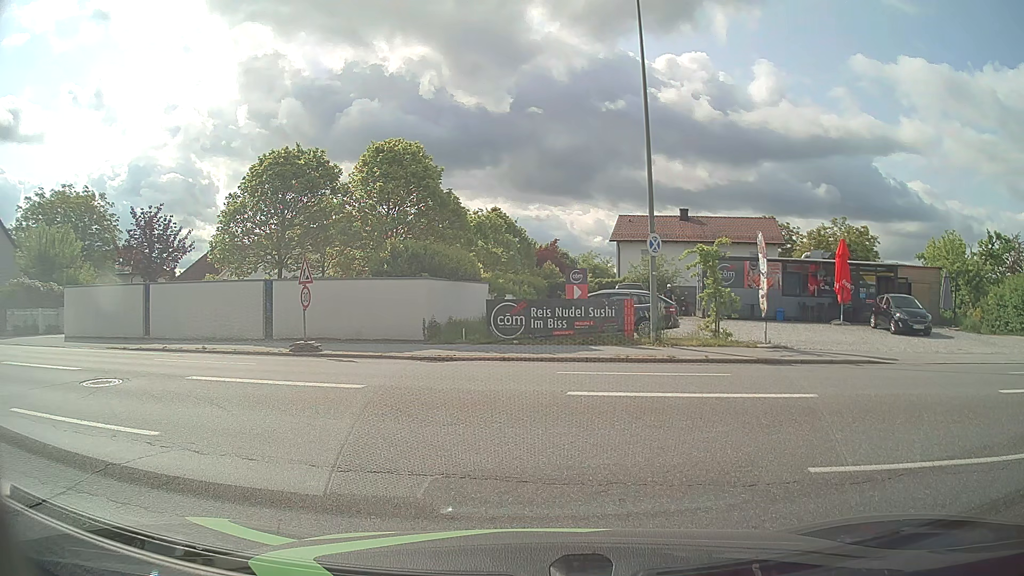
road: service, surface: paving_stones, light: Day
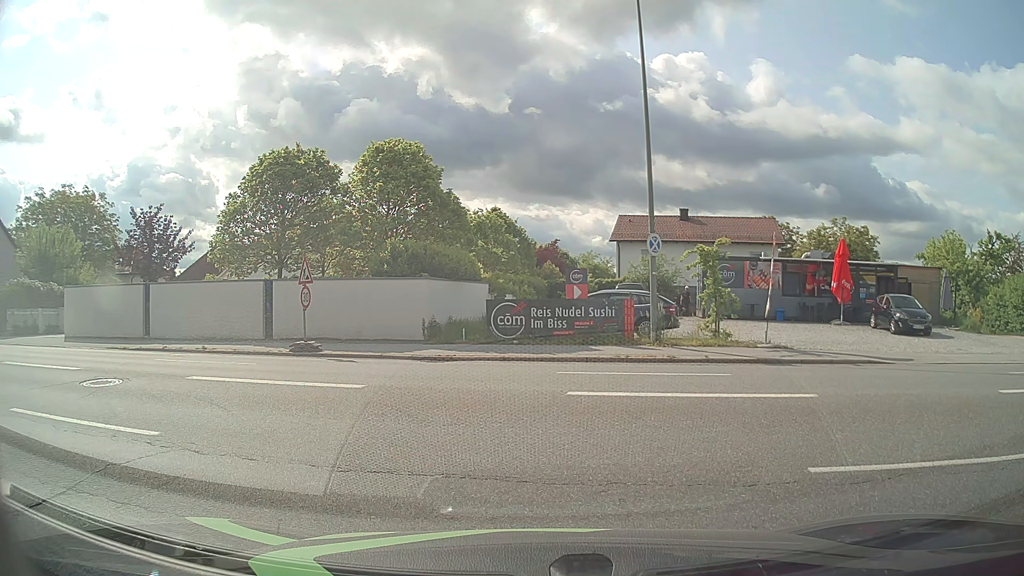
(0.0, 0.0) m; 0°
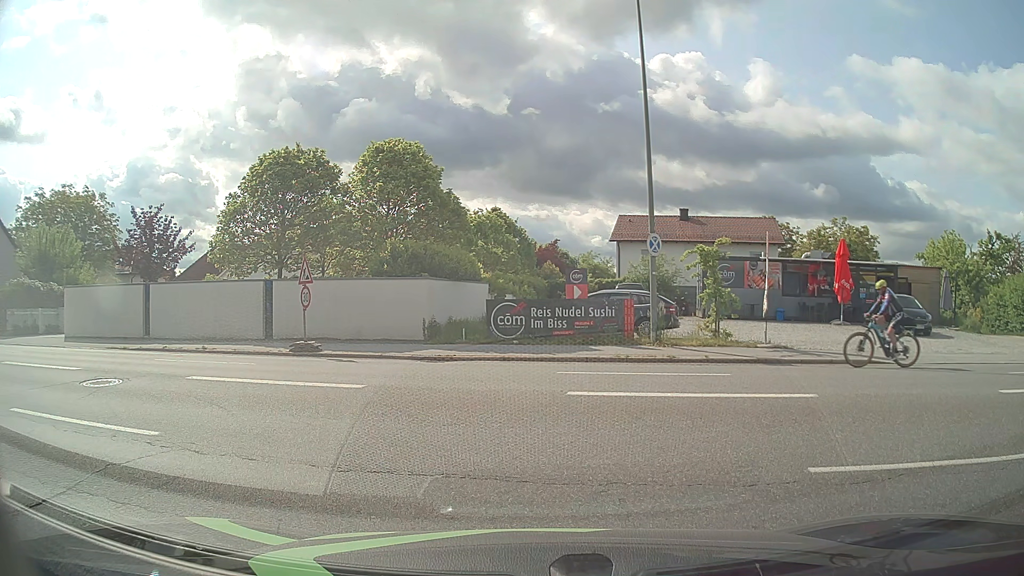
(0.0, 0.0) m; 0°
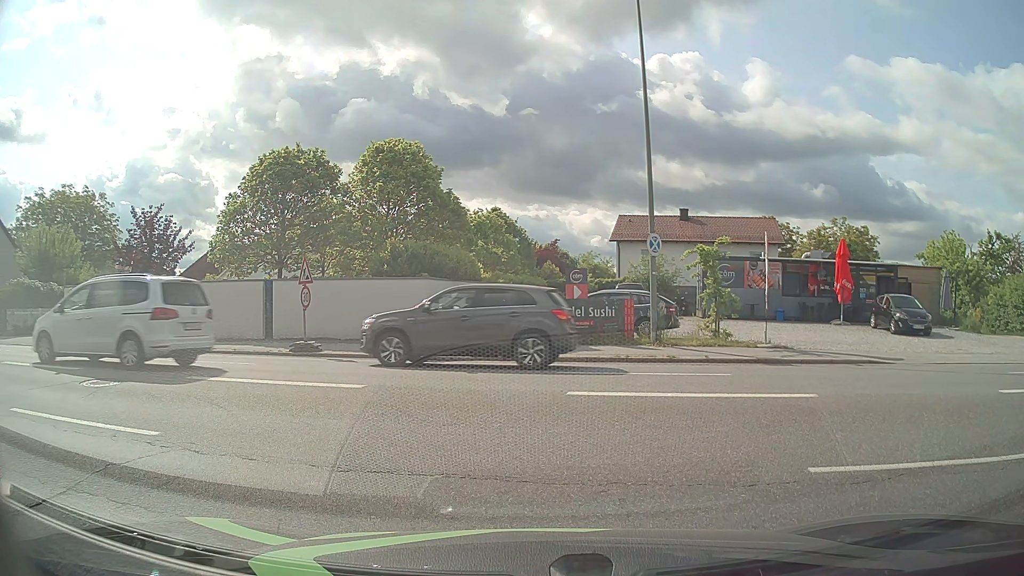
(0.0, 0.0) m; 0°
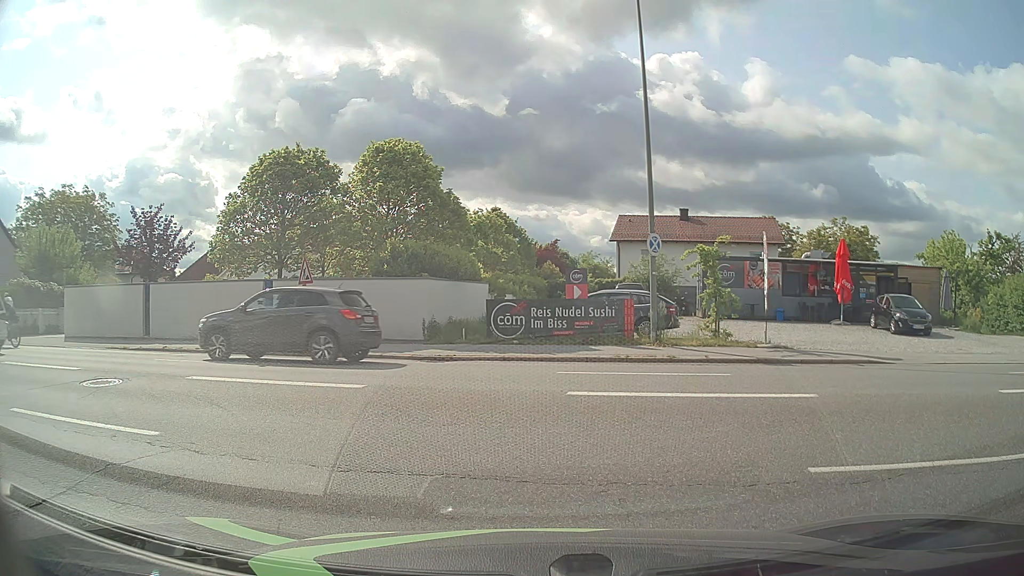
(0.0, 0.0) m; 0°
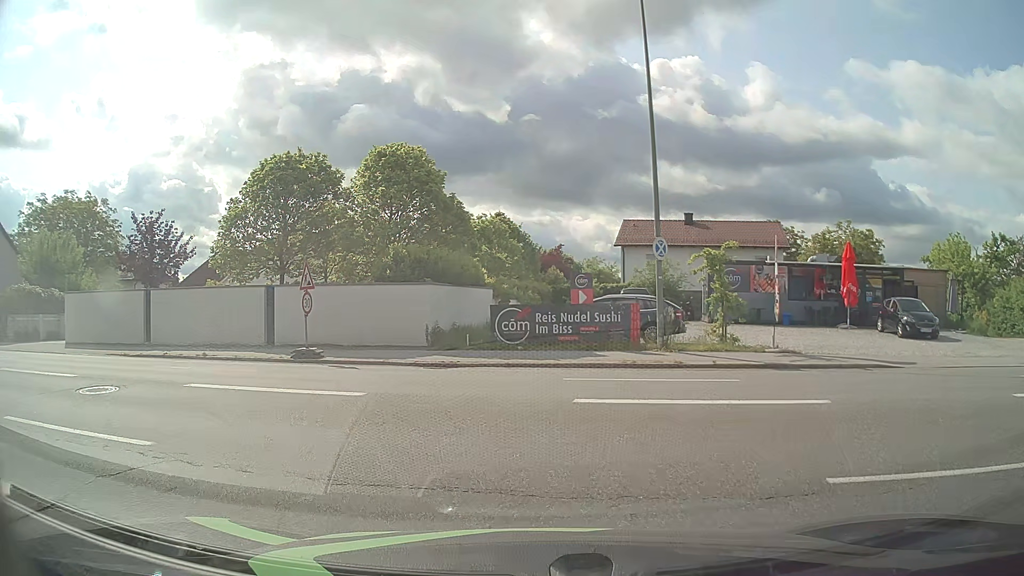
(0.0, +0.3) m; 0°
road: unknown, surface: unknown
